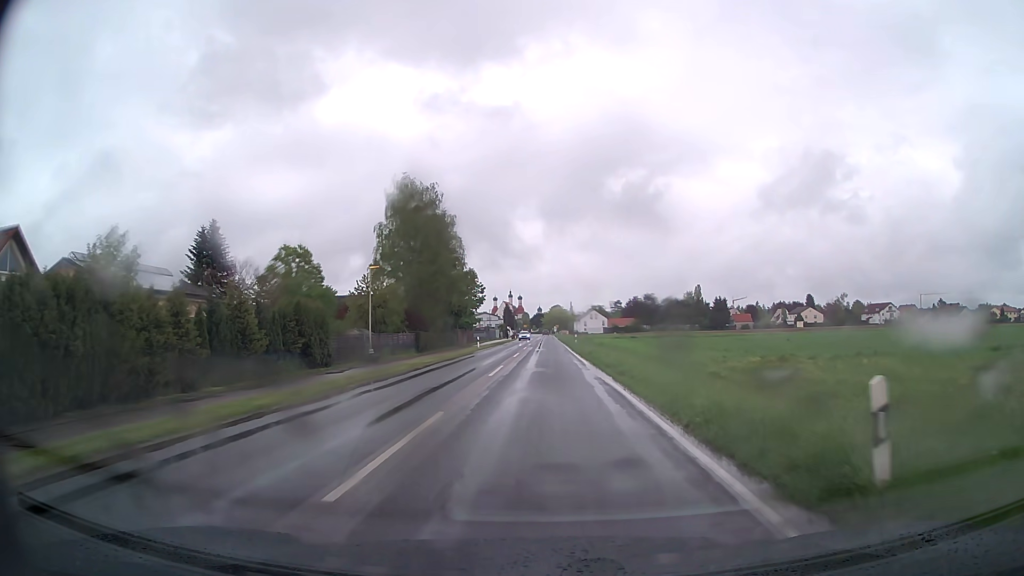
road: tertiary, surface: asphalt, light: Day
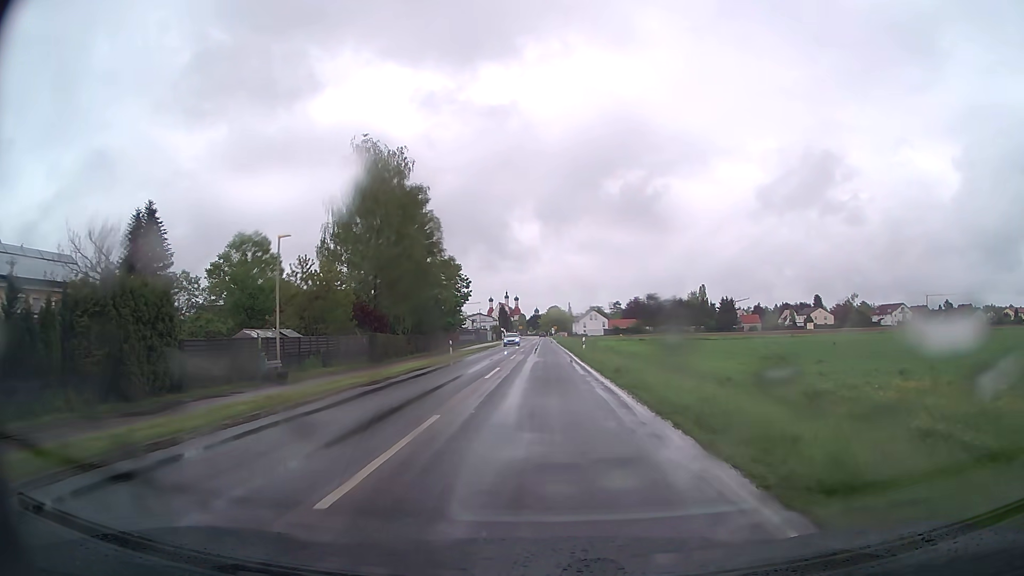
(0.0, +15.3) m; 0°
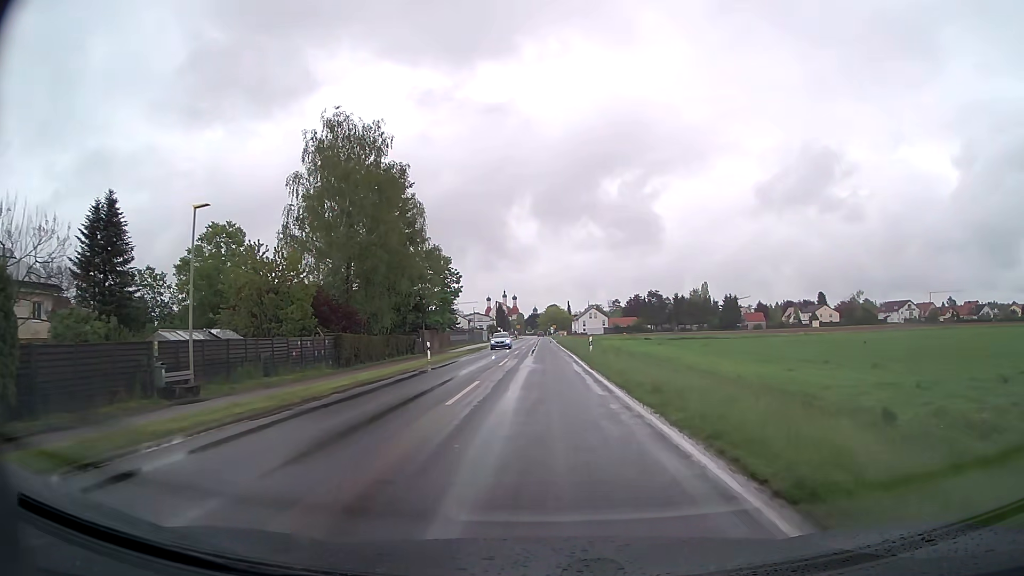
(0.0, +7.6) m; 0°
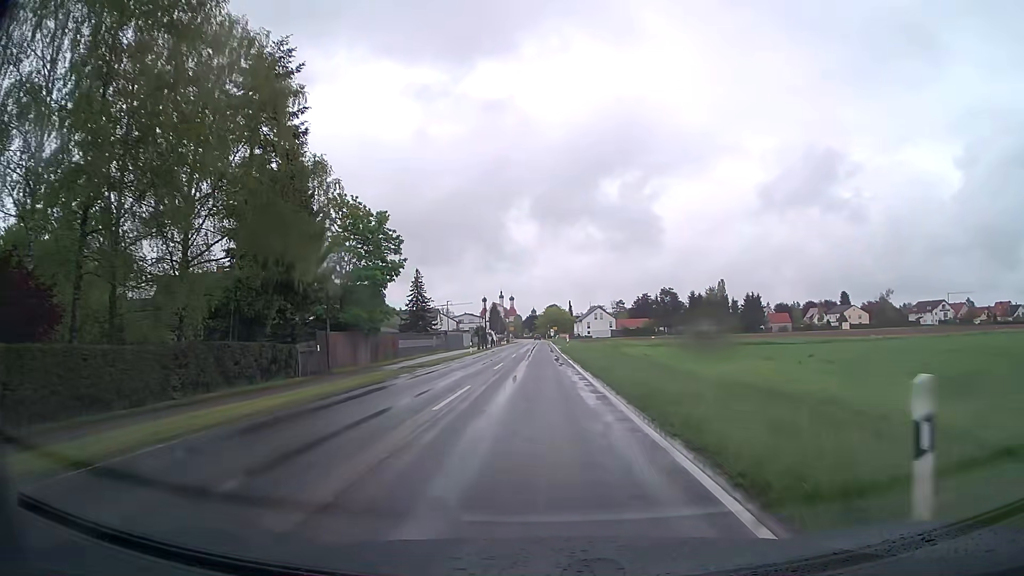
(0.0, +30.5) m; 0°
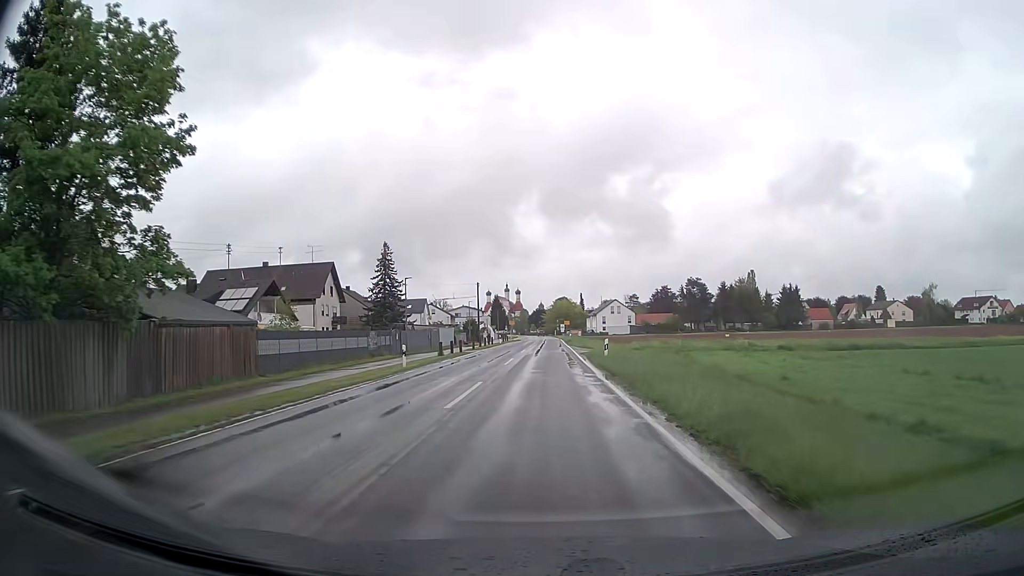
(-0.2, +30.4) m; -1°
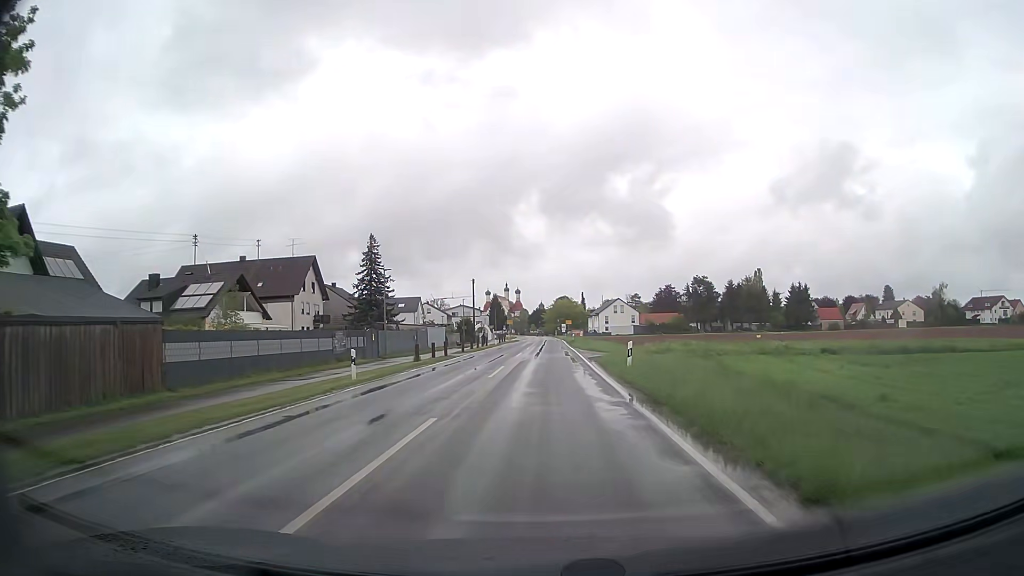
(0.0, +7.6) m; 0°
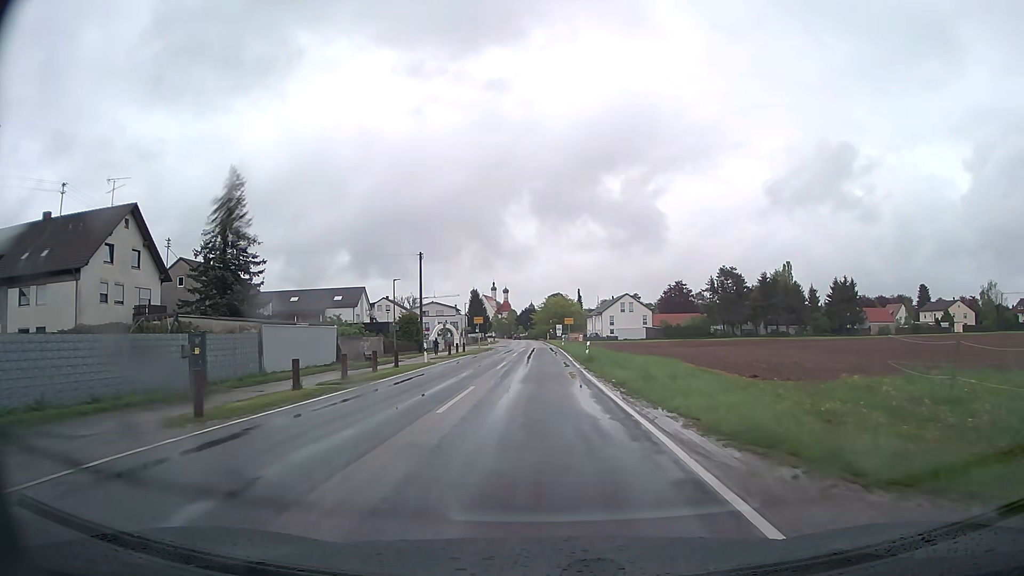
(+0.2, +38.0) m; +1°
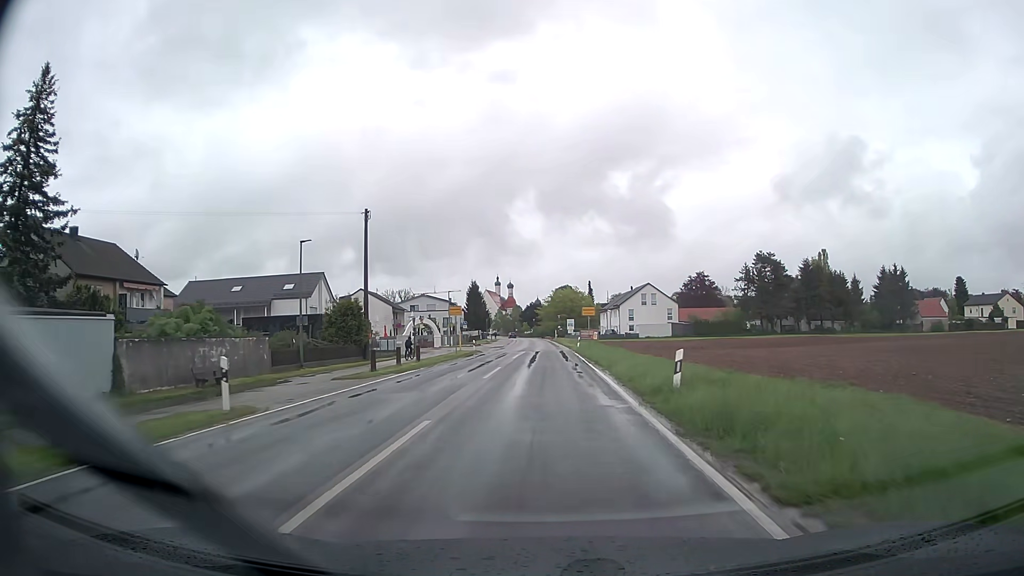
(-0.1, +22.8) m; 0°
(0, +10) (0, +20) (0, +30) (0, +40) (0, +50) (0, +60) (0, +70) (0, +80) (-1, +90) (-1, +100) m
